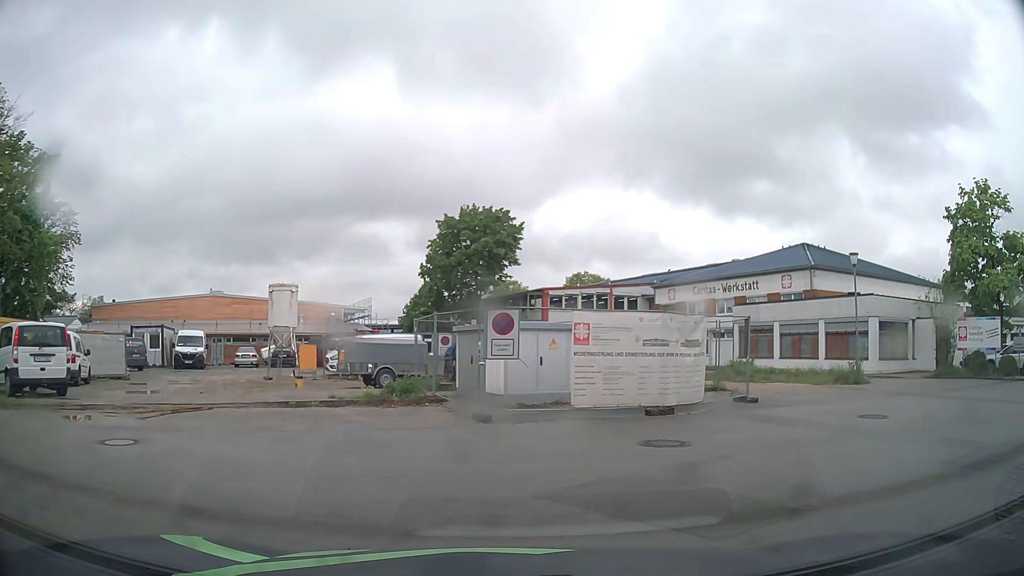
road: residential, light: Day
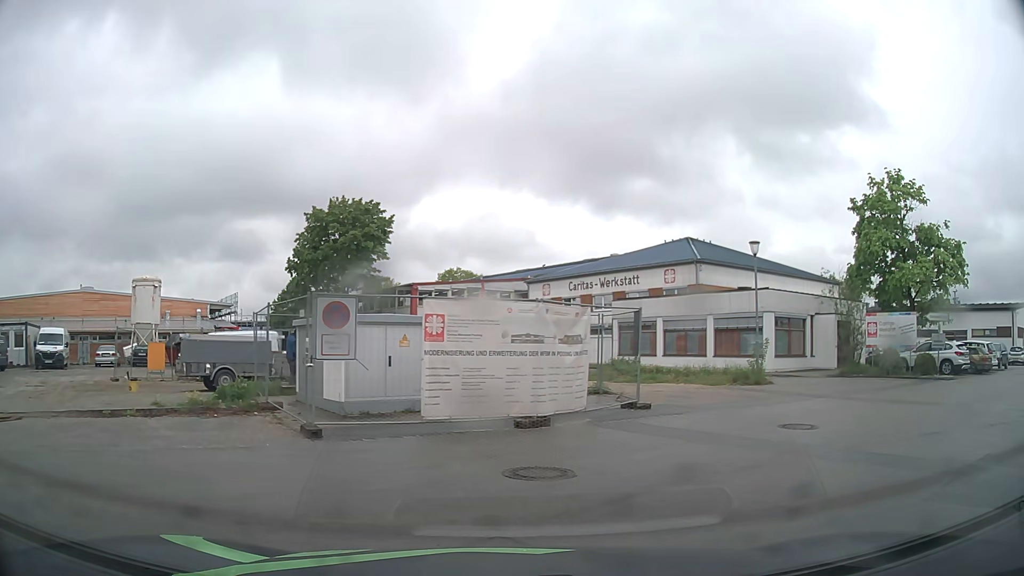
(+0.2, +2.4) m; +10°
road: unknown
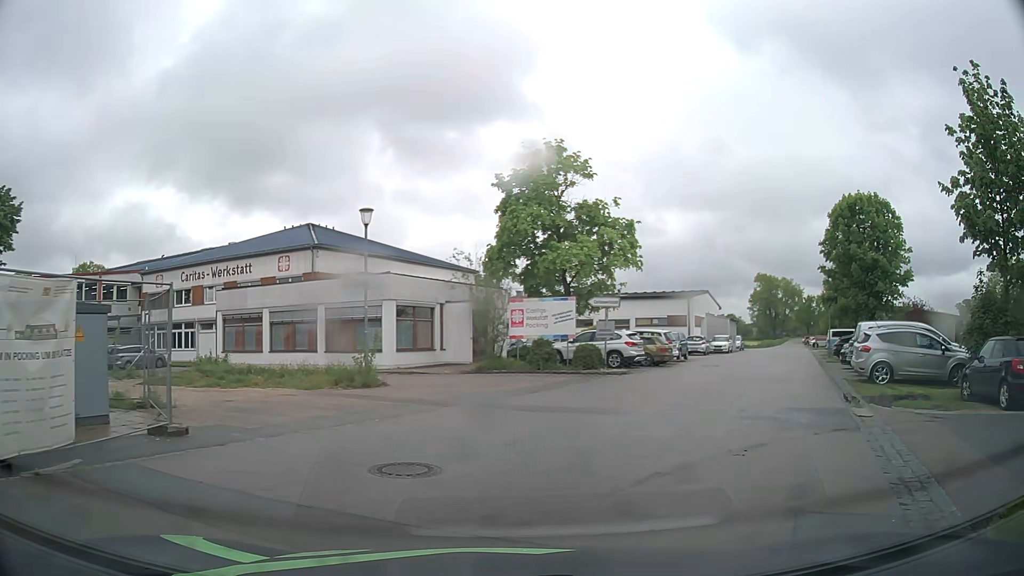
(+1.3, +4.5) m; +33°
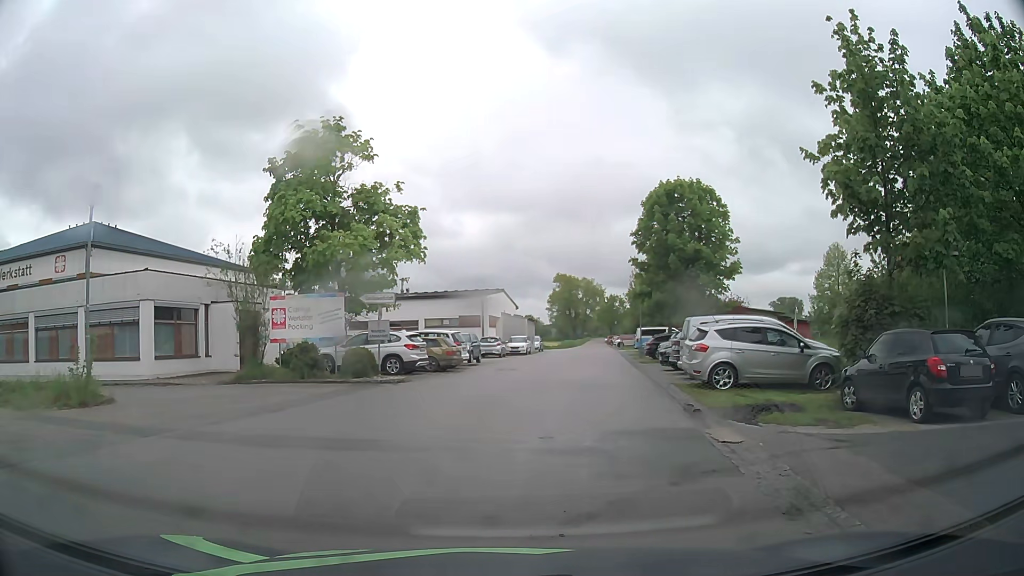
(+0.6, +3.7) m; +17°
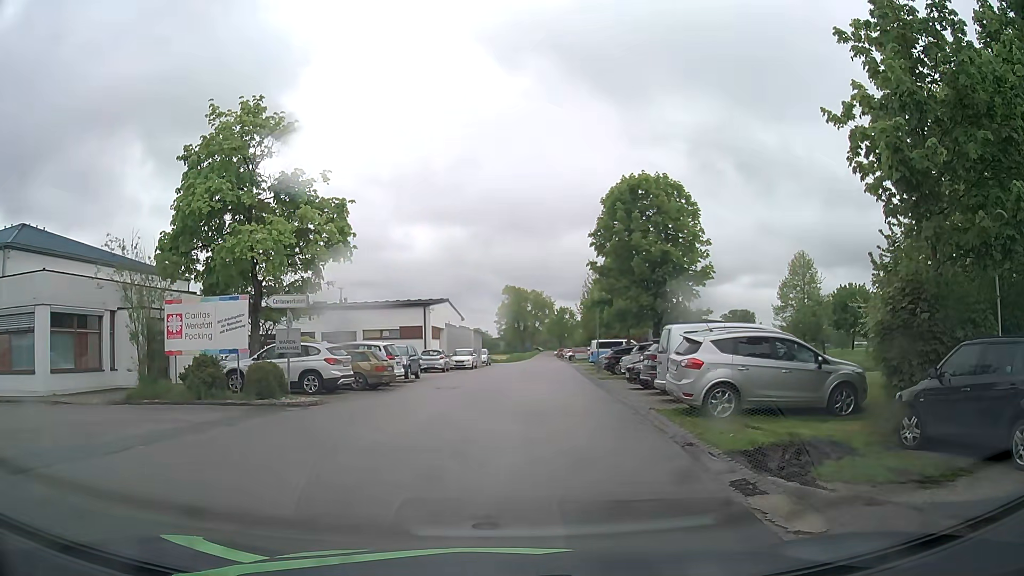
(+0.1, +3.9) m; +4°
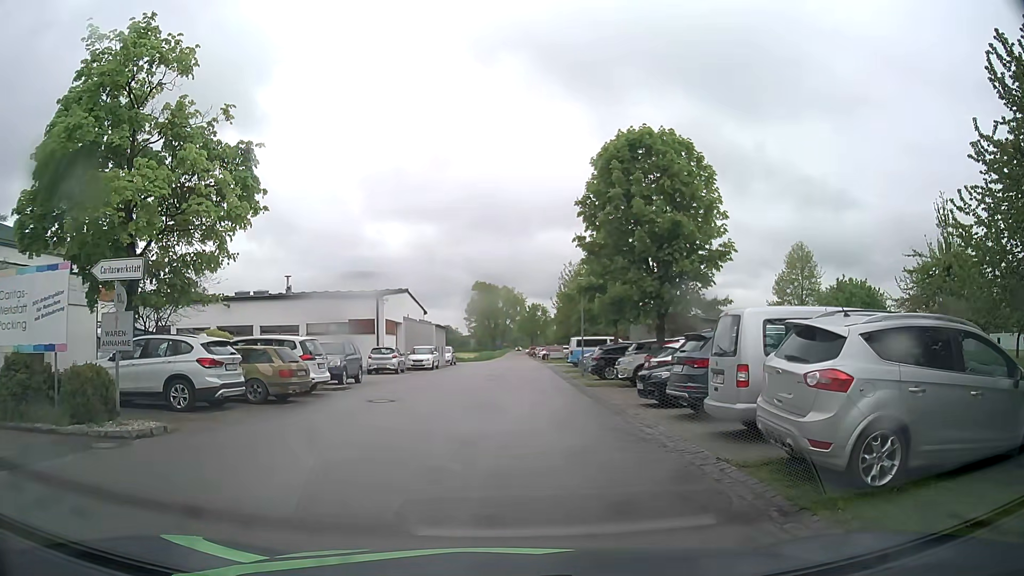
(+0.1, +6.8) m; +2°
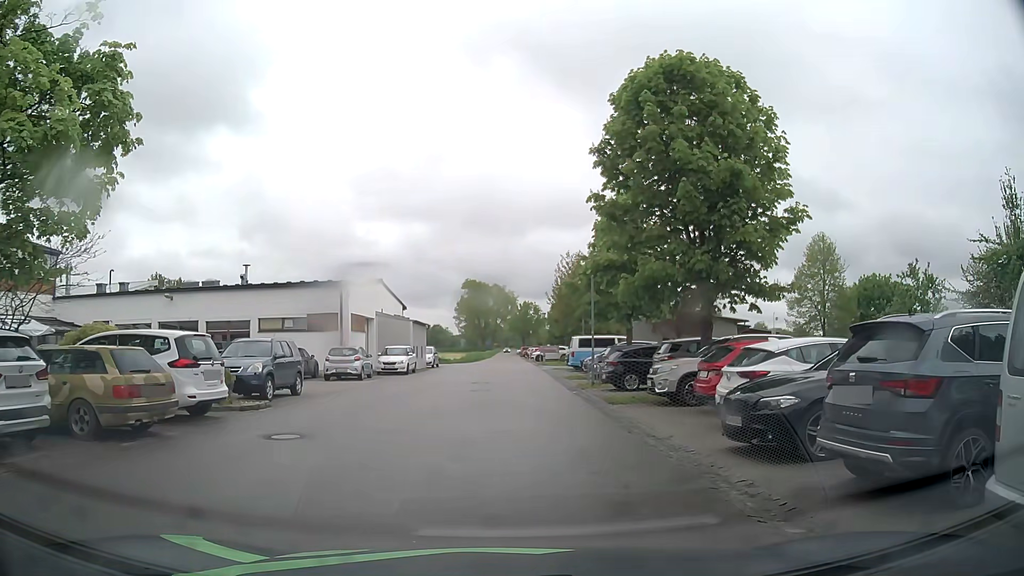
(0.0, +6.9) m; -1°
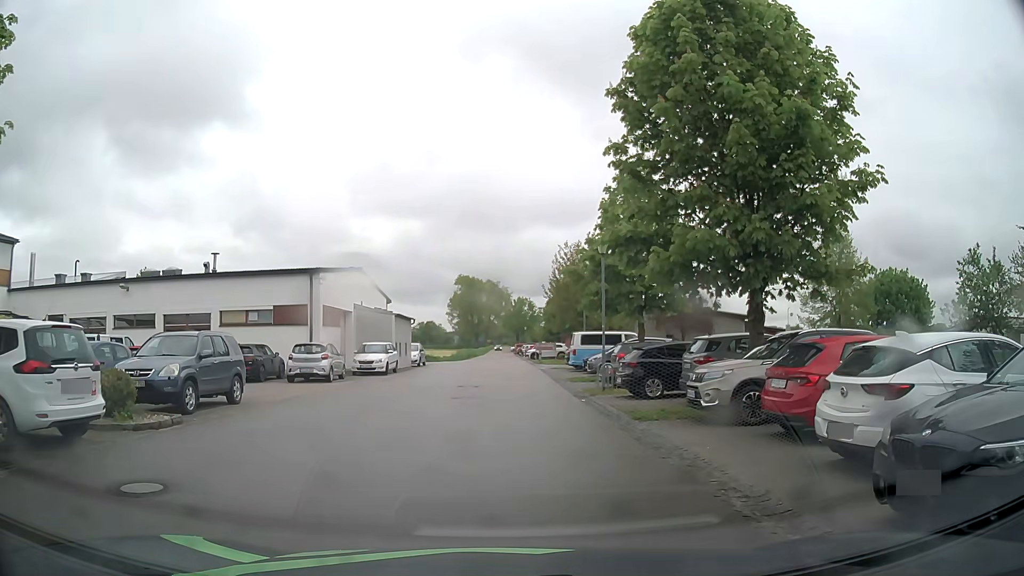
(+0.1, +4.3) m; +2°
(0, +10) (0, +20) (0, +30) (0, +40) (0, +50) (0, +60) (0, +70) (0, +80) (0, +90) (-1, +100) m
